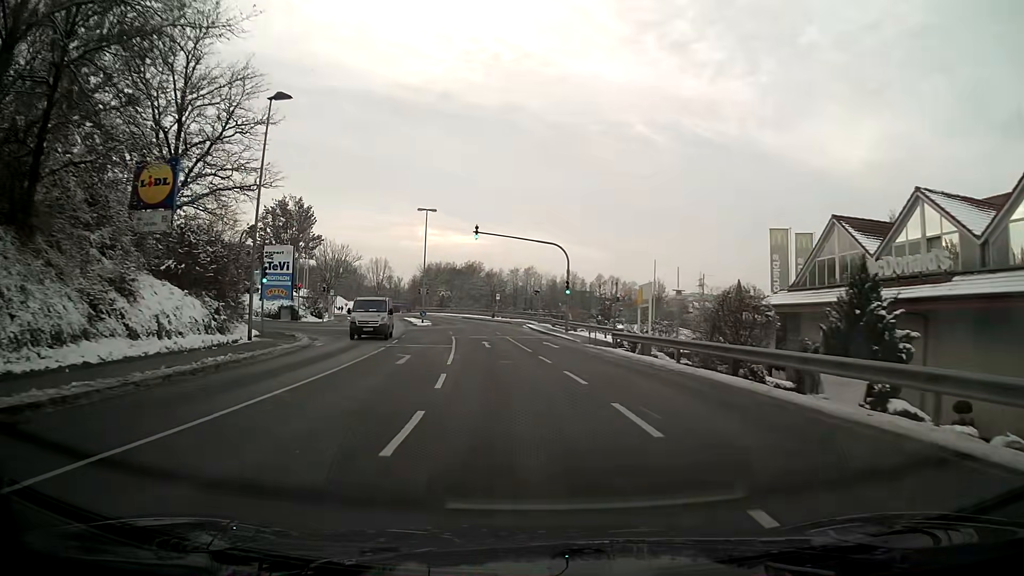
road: tertiary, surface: asphalt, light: Day
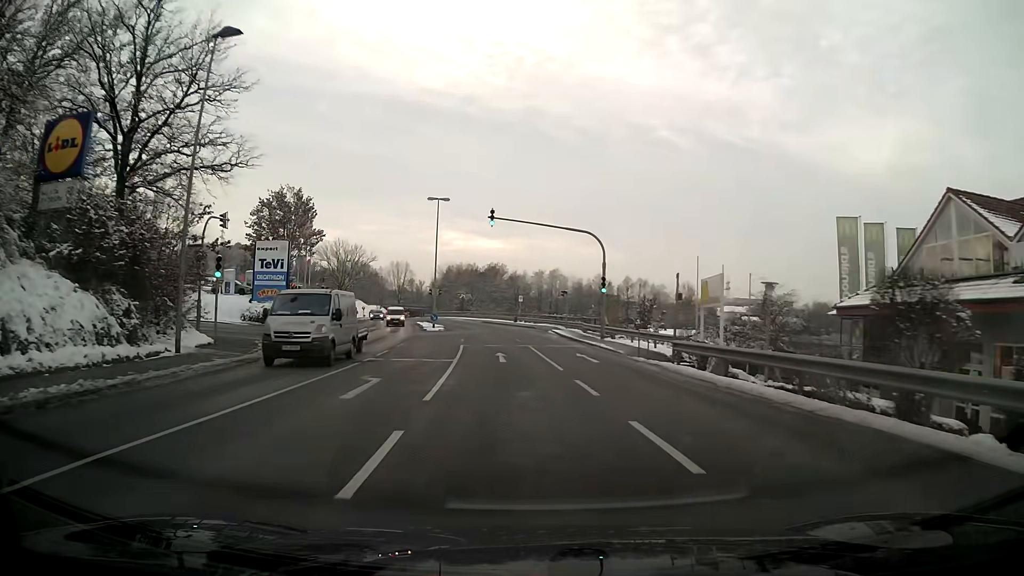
(-0.1, +7.7) m; -2°
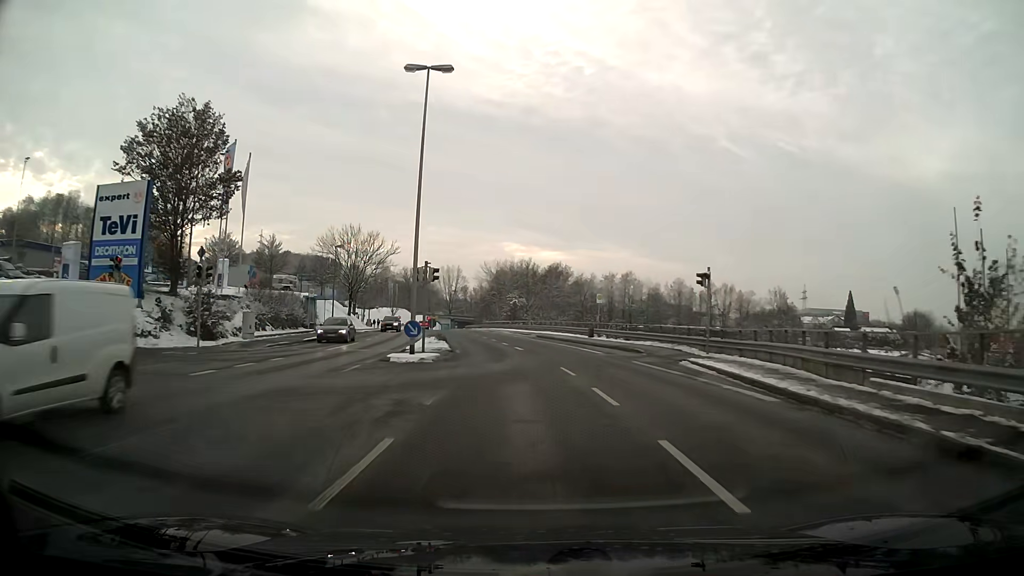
(-1.5, +30.4) m; -5°
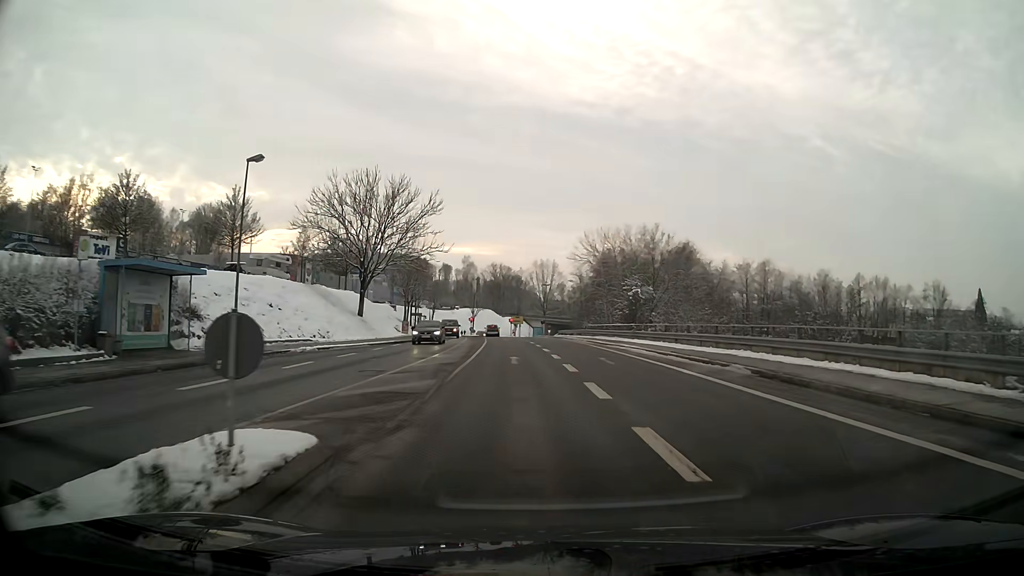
(-2.7, +36.9) m; -8°
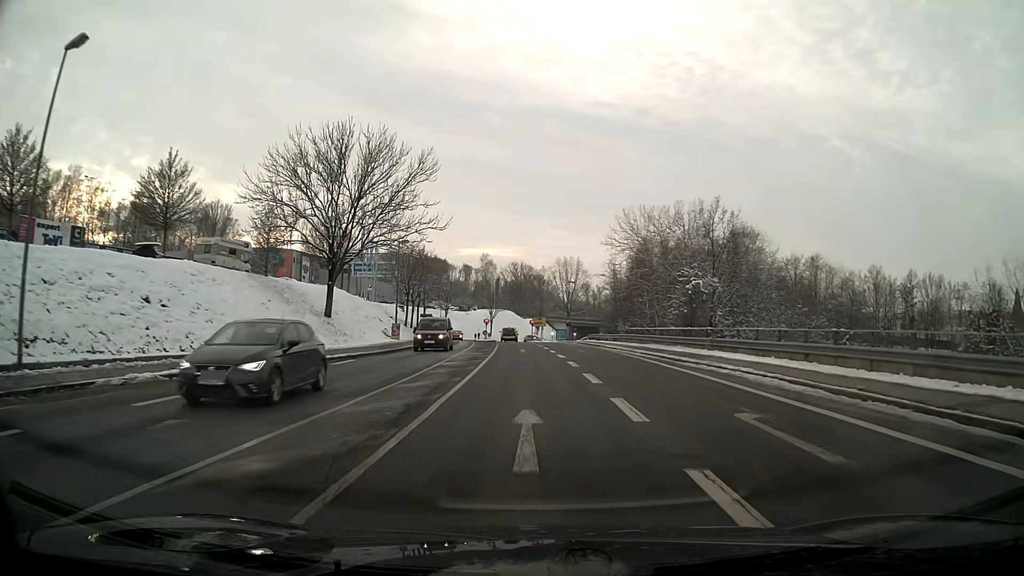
(-0.3, +14.5) m; -2°
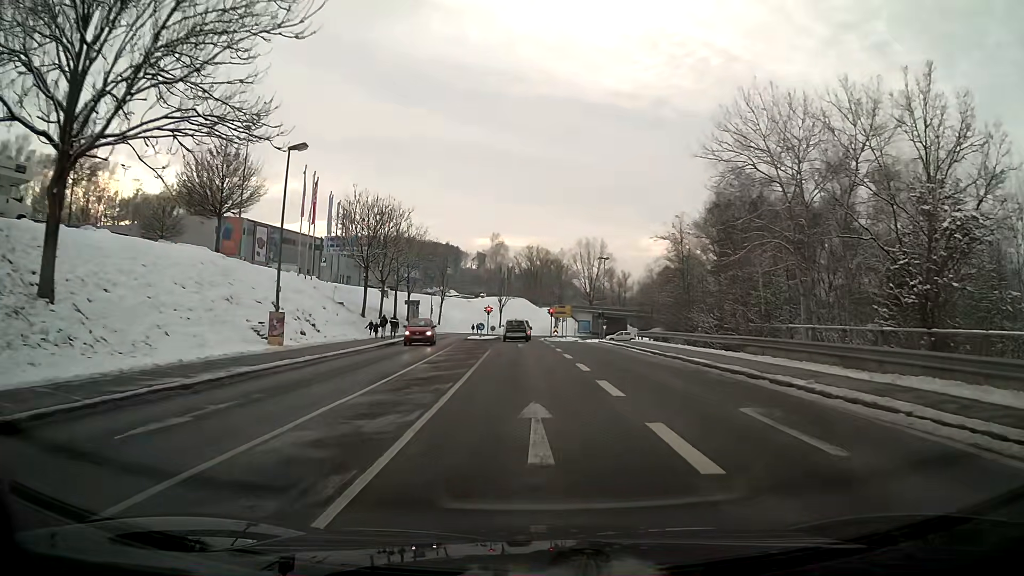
(-0.3, +27.3) m; -1°
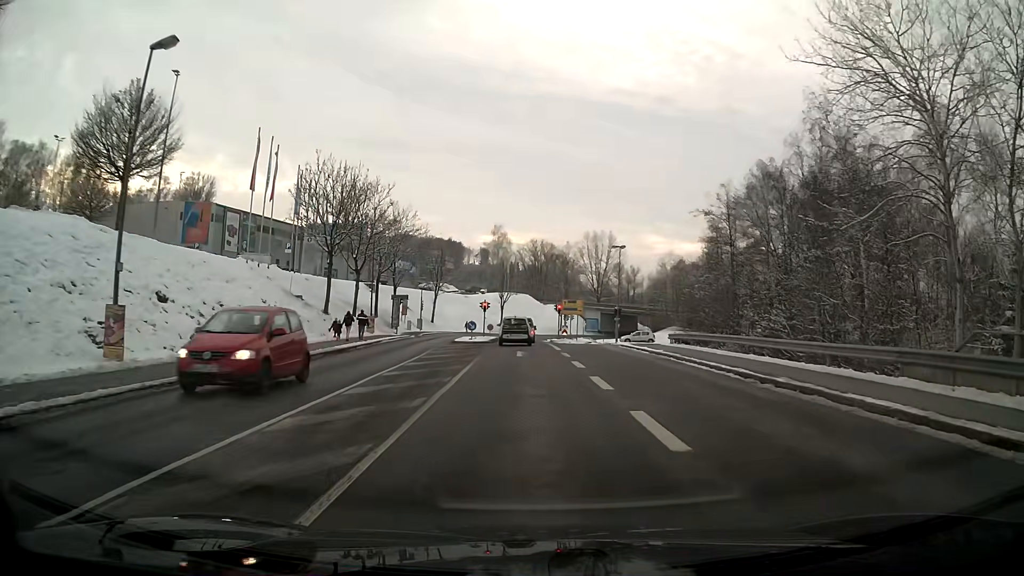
(0.0, +10.8) m; 0°
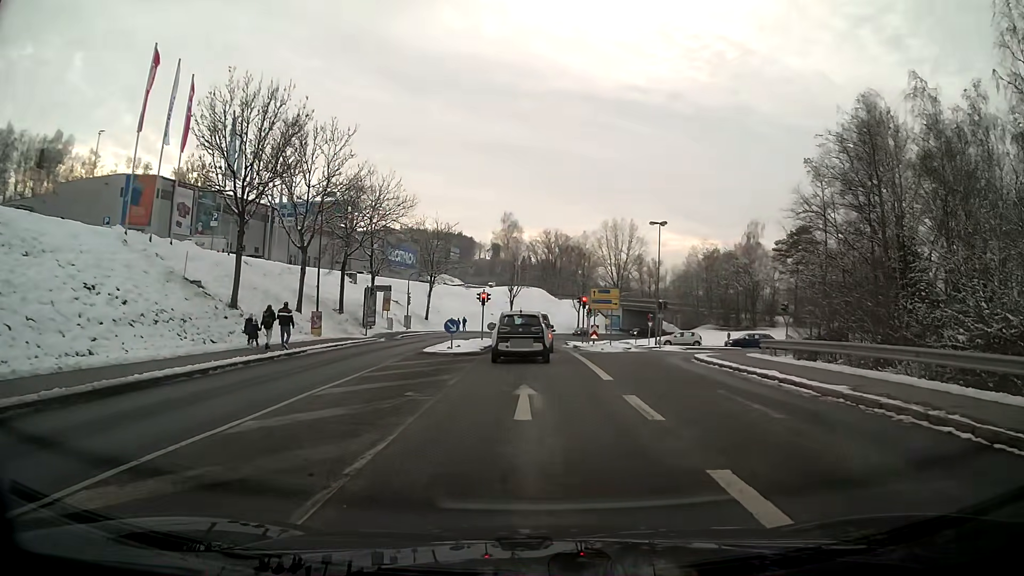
(-0.1, +15.6) m; -1°
(0, +10) (0, +20) (0, +30) (0, +40) (0, +50) (0, +60) (+1, +70) (+3, +80) (+5, +89) (+9, +99) m
